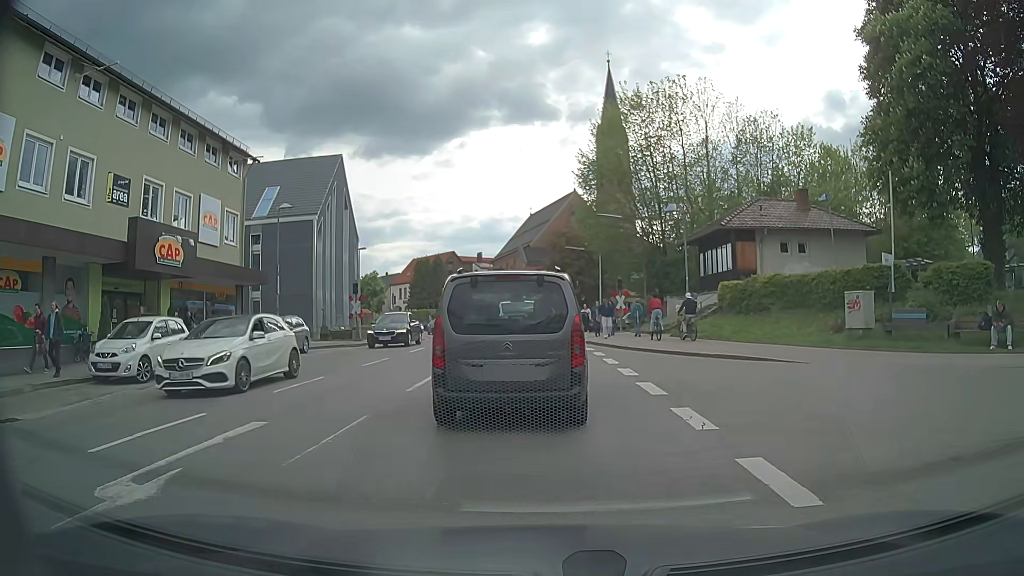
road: secondary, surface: asphalt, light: Day
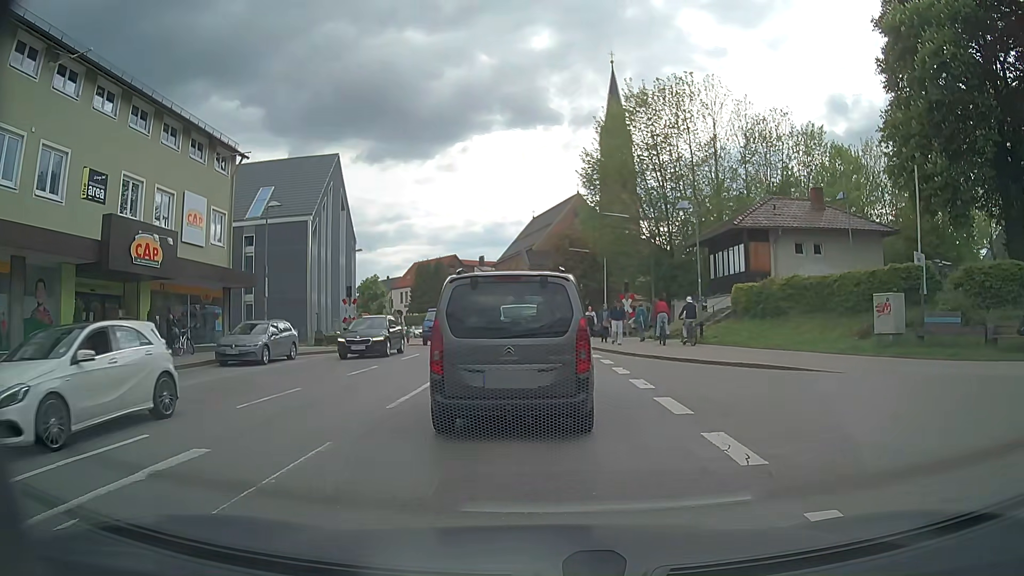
(0.0, +1.6) m; 0°
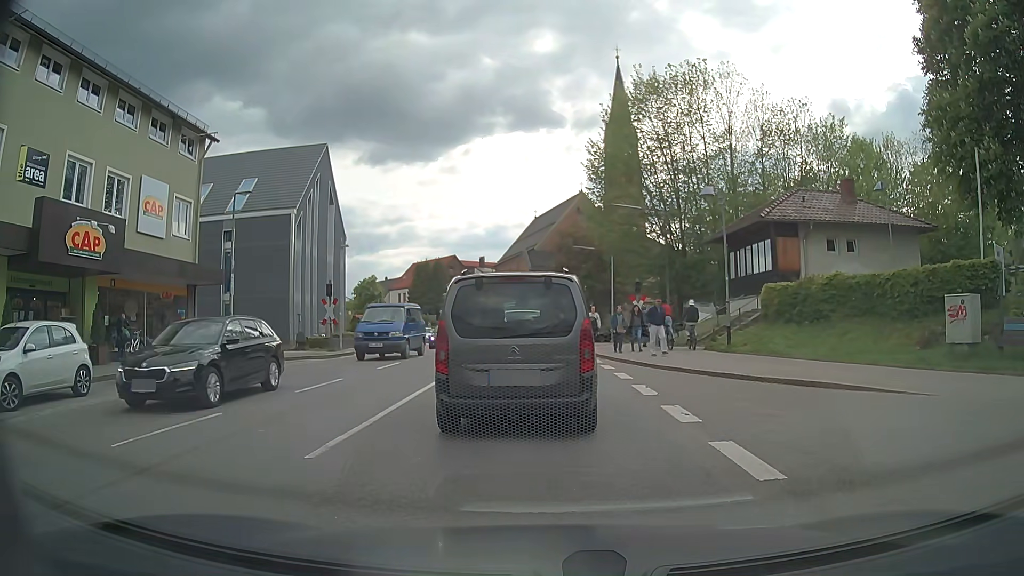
(0.0, +3.4) m; -1°
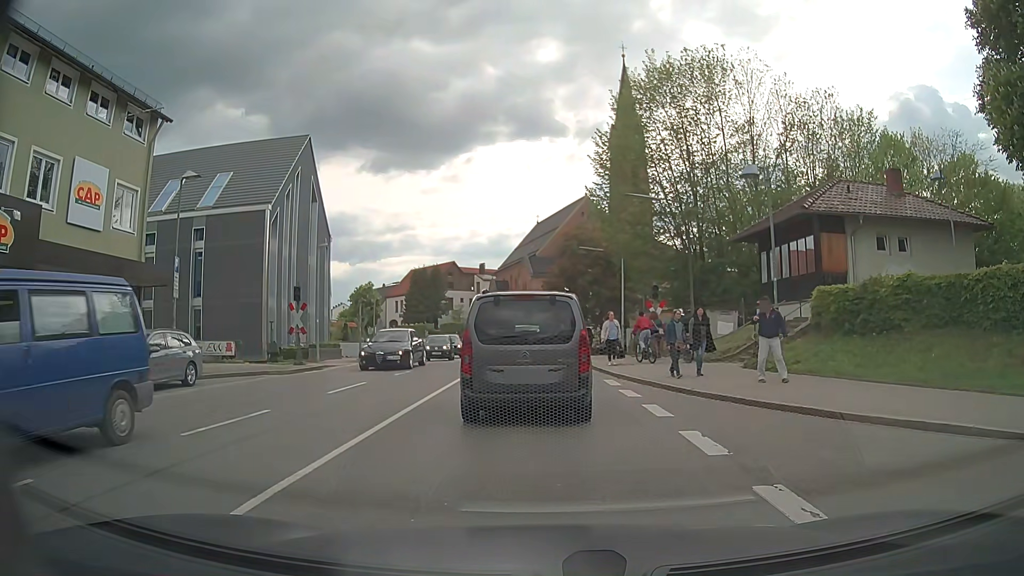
(+0.1, +4.5) m; 0°
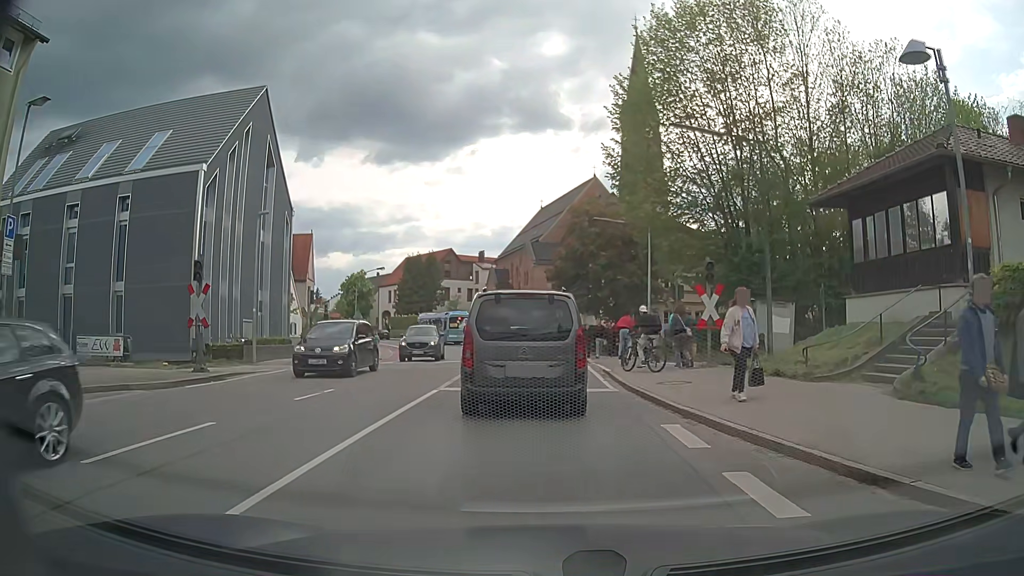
(+0.1, +8.5) m; +1°
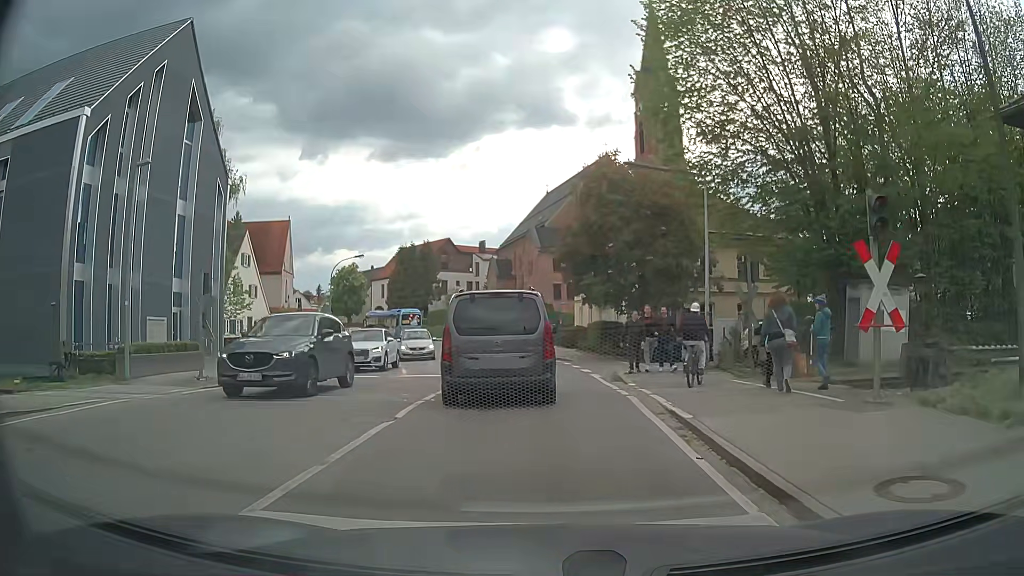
(-0.2, +9.6) m; -1°
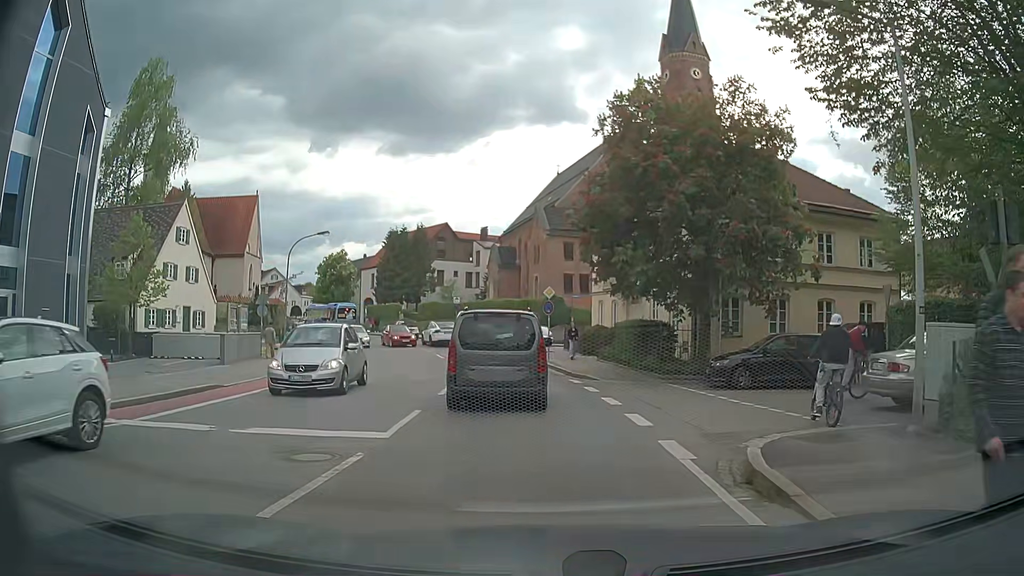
(-0.1, +11.3) m; -2°
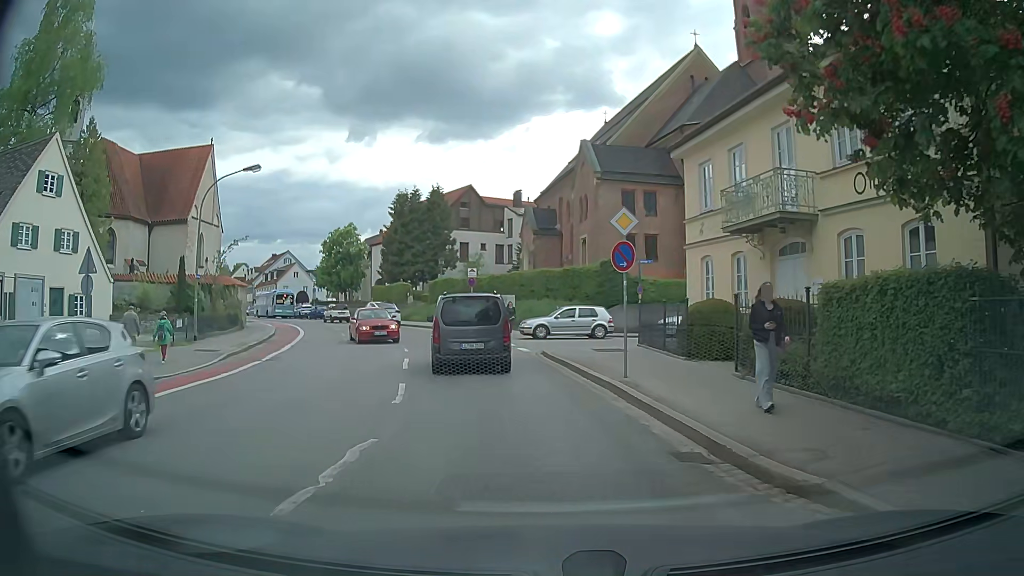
(-0.1, +16.9) m; -3°
